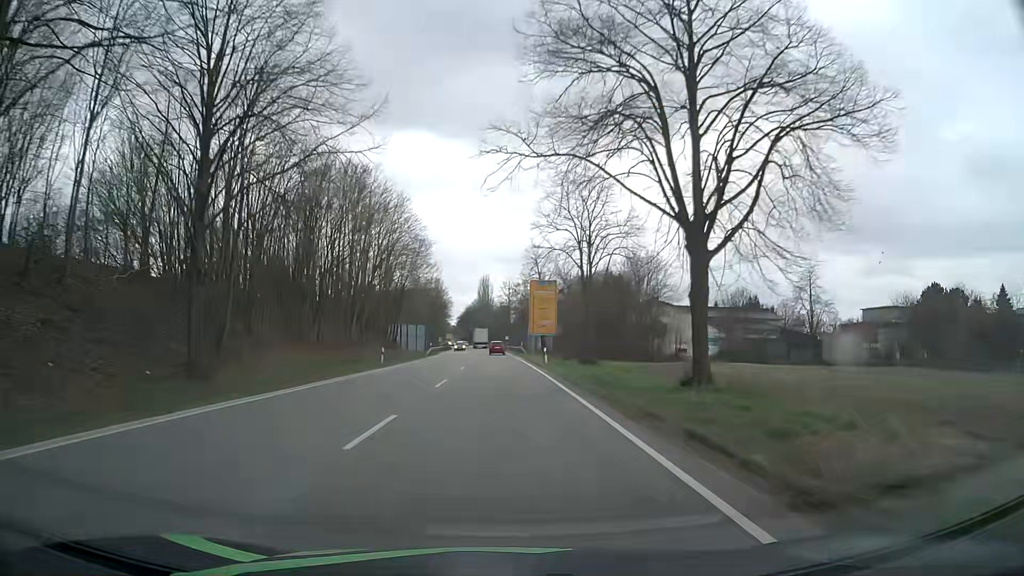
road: primary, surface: asphalt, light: Day
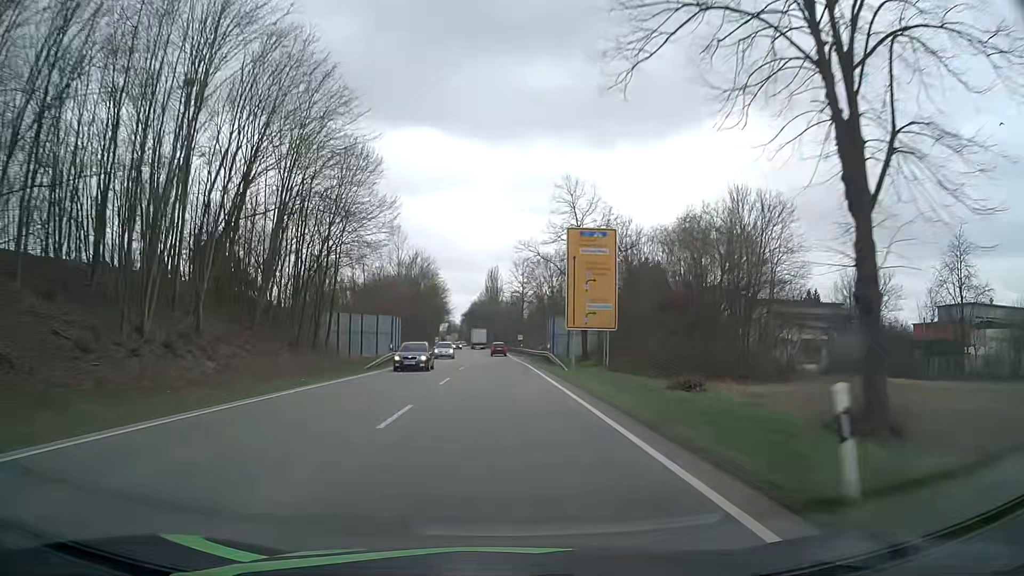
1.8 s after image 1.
(-0.5, +33.9) m; -1°
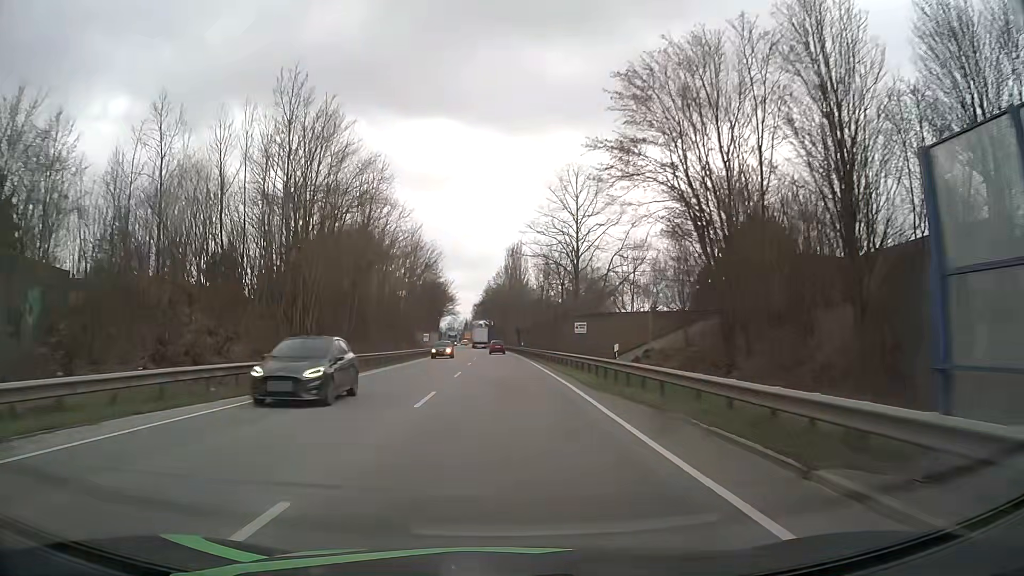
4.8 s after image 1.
(-0.9, +56.5) m; -2°
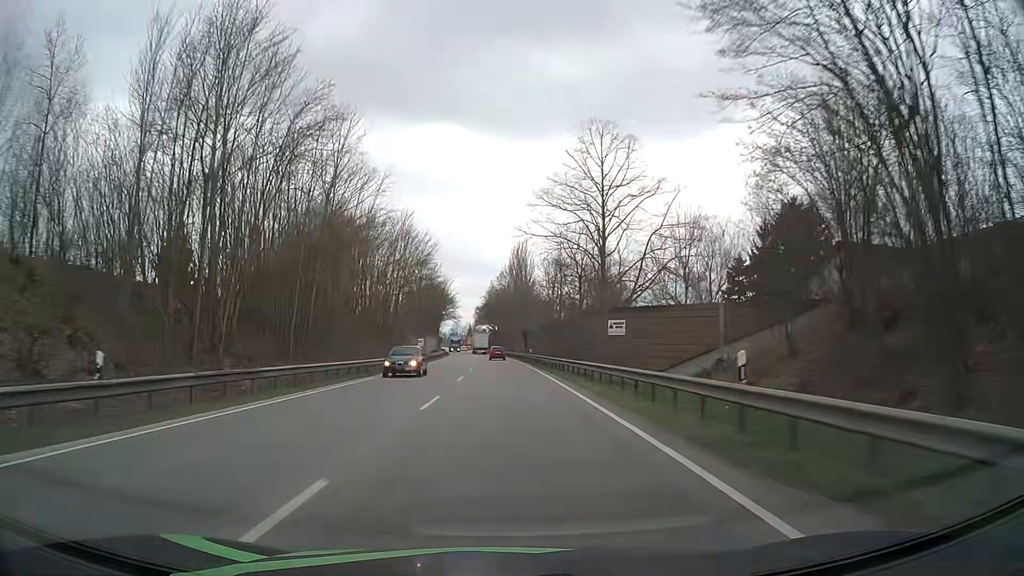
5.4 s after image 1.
(0.0, +11.3) m; 0°
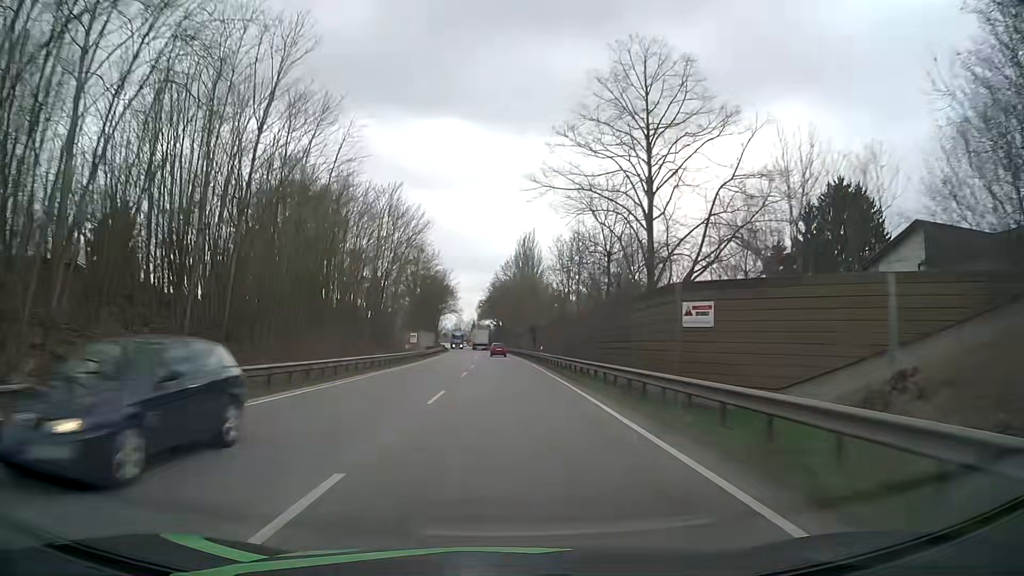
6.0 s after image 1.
(-0.1, +11.3) m; -1°
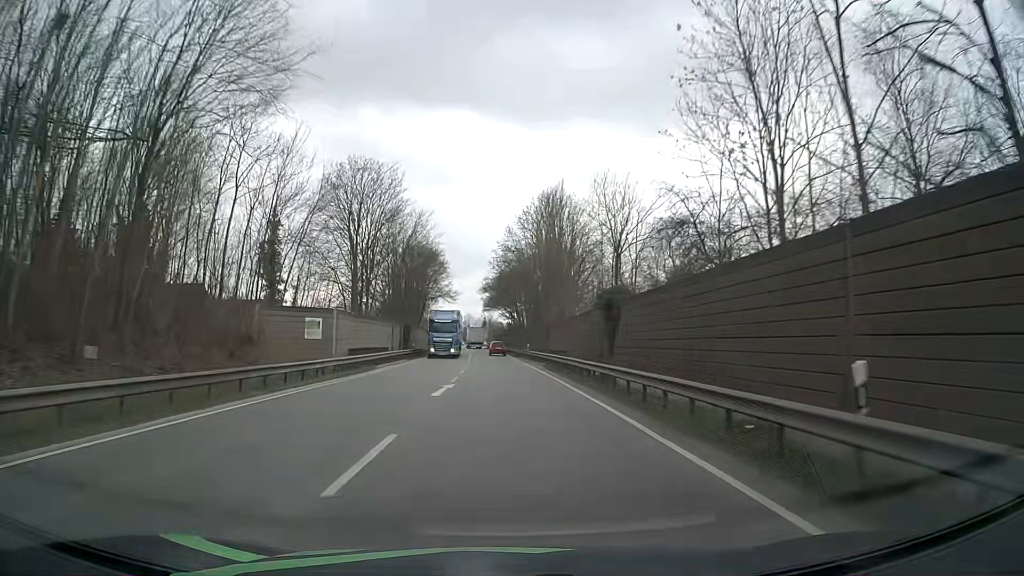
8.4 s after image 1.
(-0.4, +45.1) m; -1°
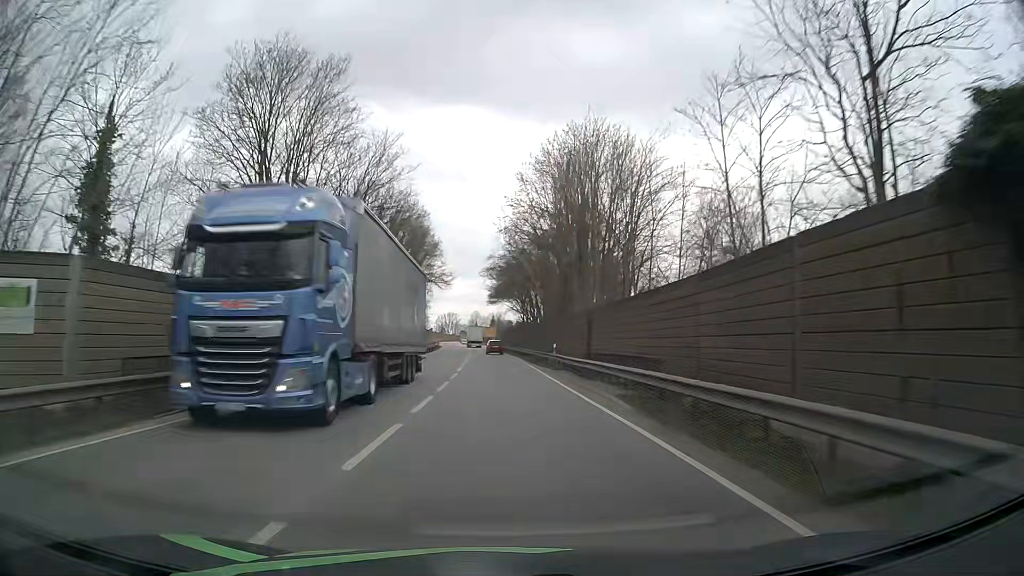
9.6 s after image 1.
(-0.1, +22.5) m; -1°
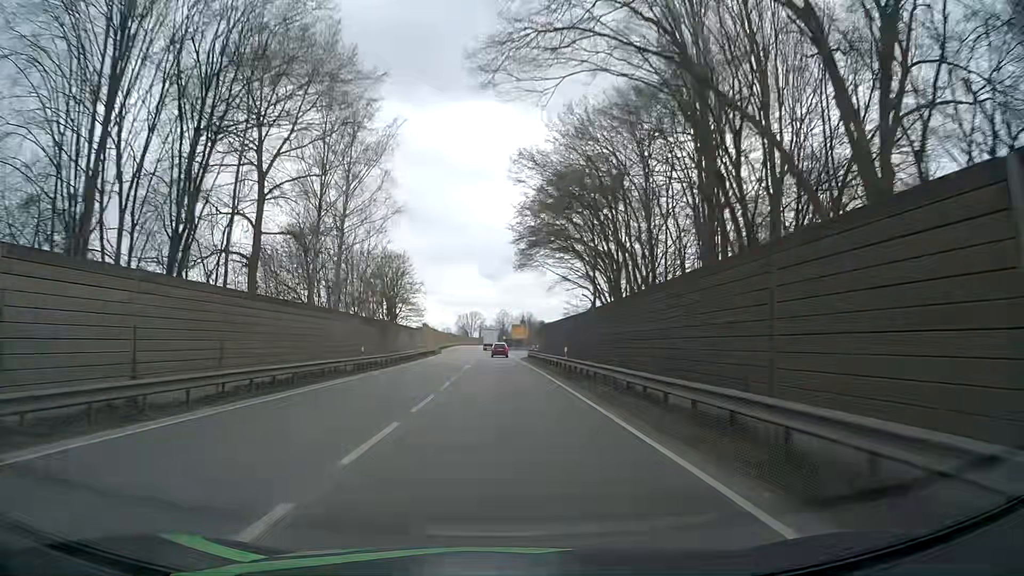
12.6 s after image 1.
(-1.2, +53.3) m; -3°
(0, +10) (0, +20) (0, +30) (0, +40) (-1, +50) (-1, +60) (-1, +70) (-2, +80) (-2, +90) (-2, +100) m
